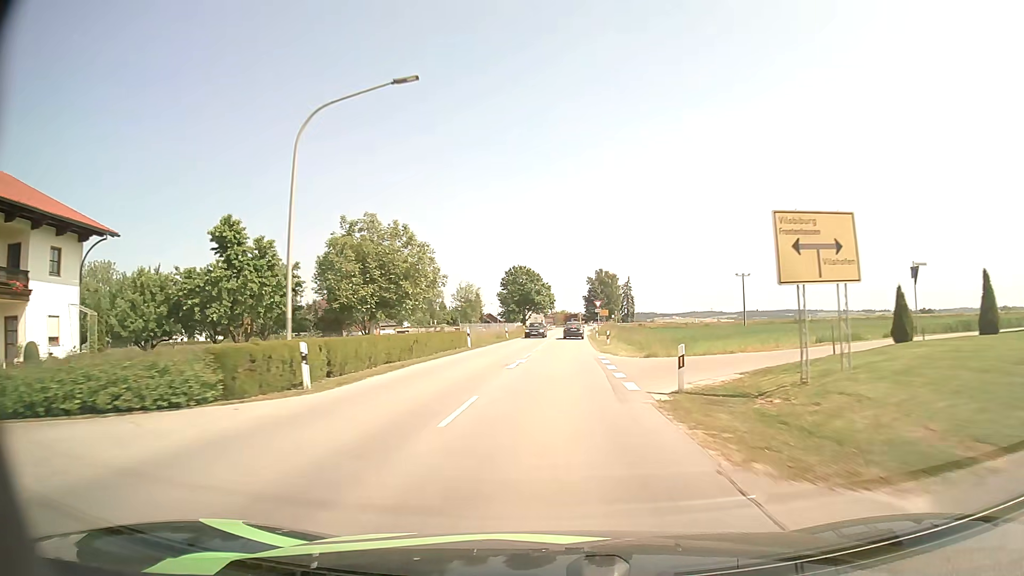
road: secondary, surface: asphalt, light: Day
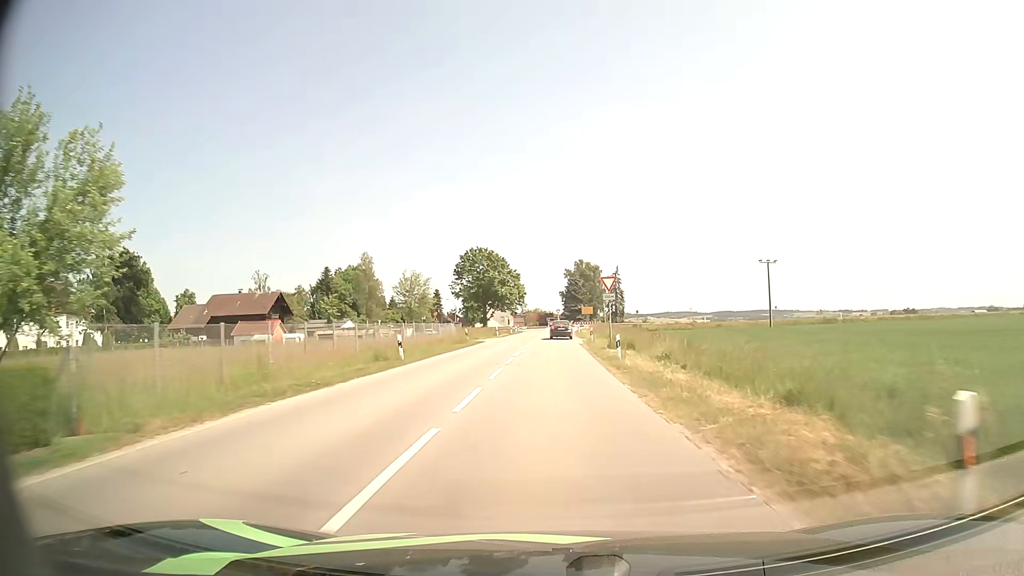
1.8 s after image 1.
(+0.7, +34.3) m; +2°
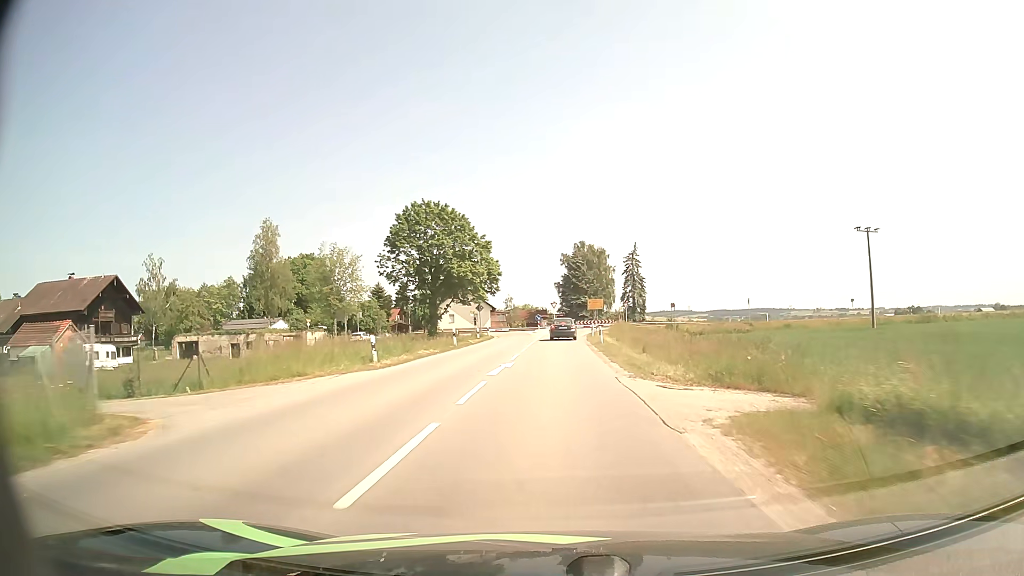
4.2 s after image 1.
(+0.3, +41.1) m; +1°
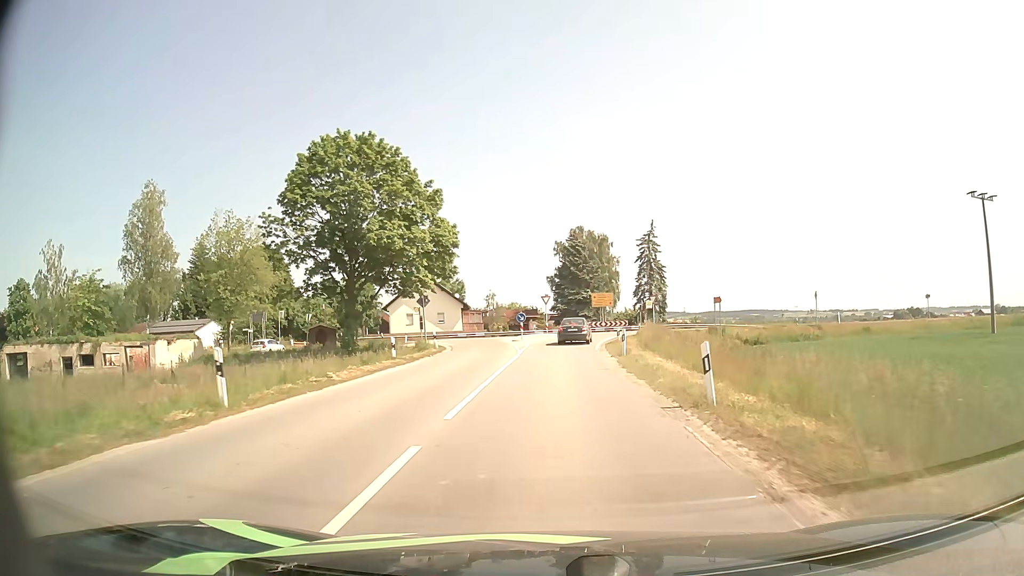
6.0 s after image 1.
(+0.1, +25.0) m; +1°
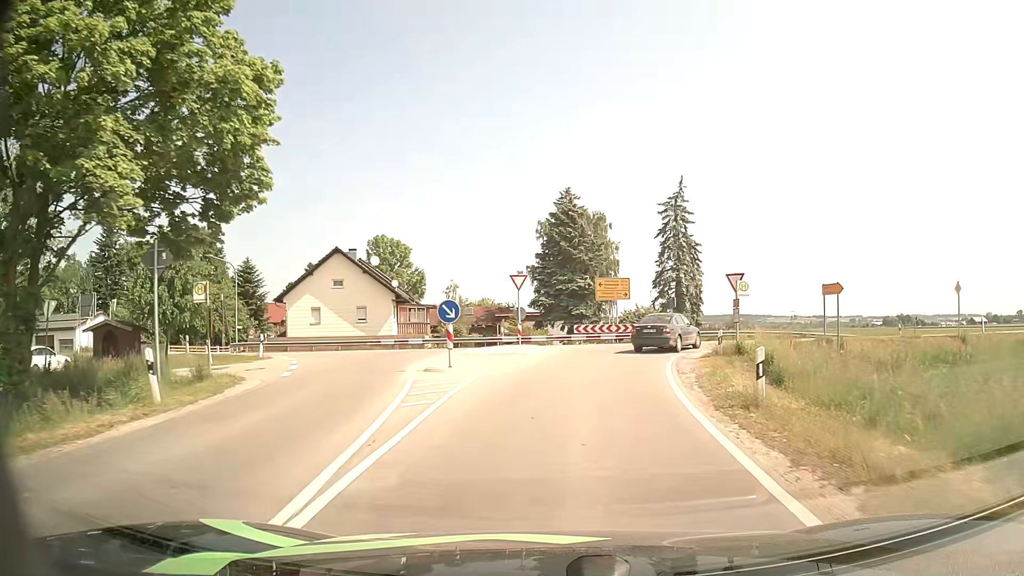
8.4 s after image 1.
(+0.2, +26.3) m; +1°
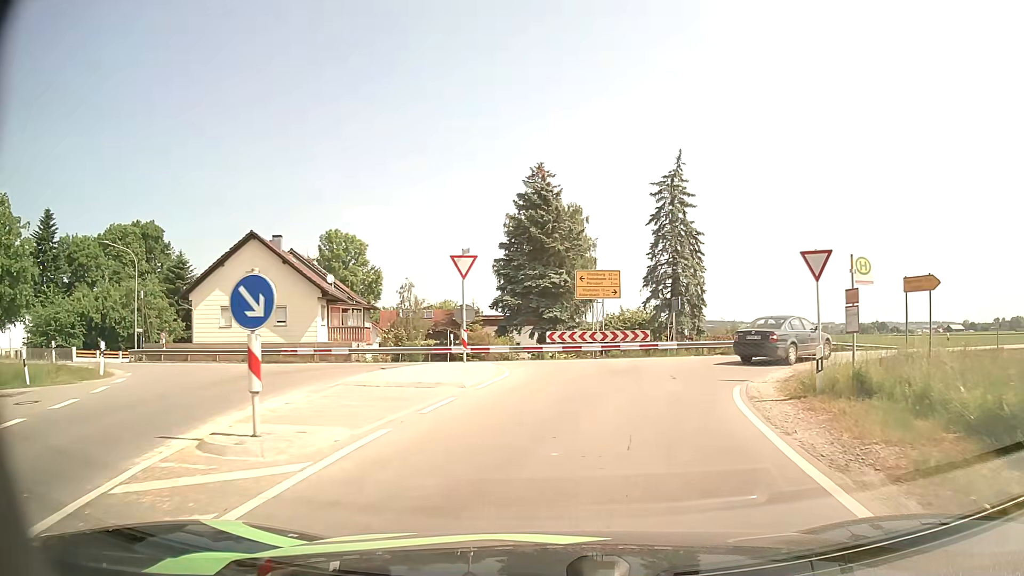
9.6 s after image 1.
(+0.2, +10.3) m; +3°
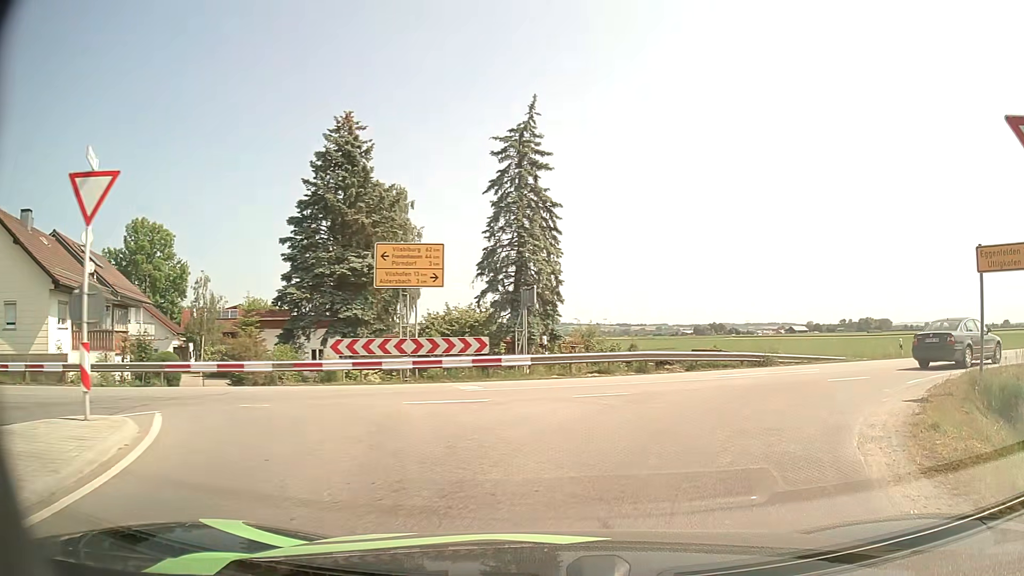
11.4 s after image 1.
(+0.9, +11.5) m; +14°
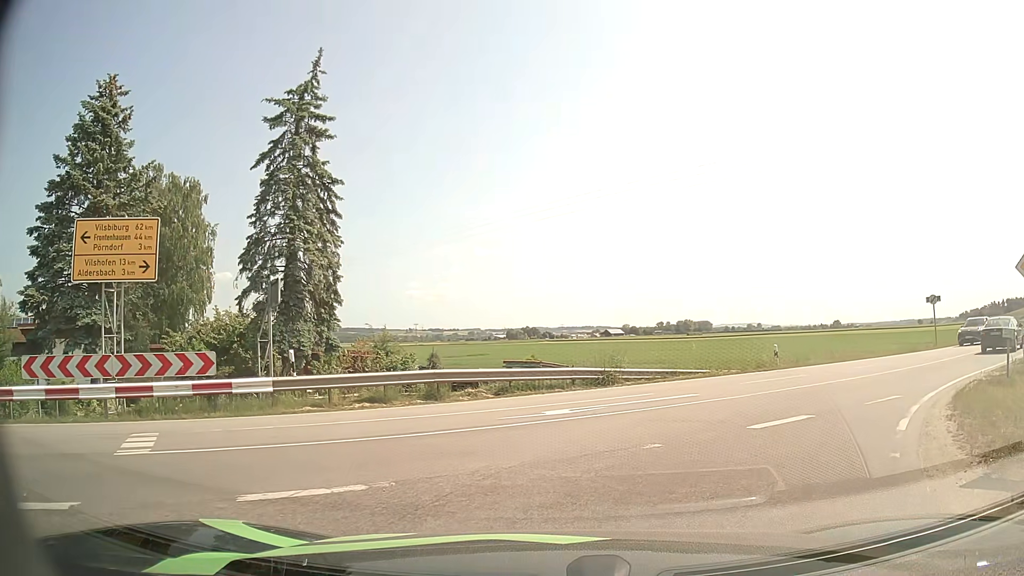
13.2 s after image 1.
(+0.9, +6.3) m; +16°
(+2, +10) (+9, +17) (+16, +24) (+24, +30) (+32, +36) (+39, +43) (+47, +49) (+55, +55) (+62, +62) (+70, +68) m
